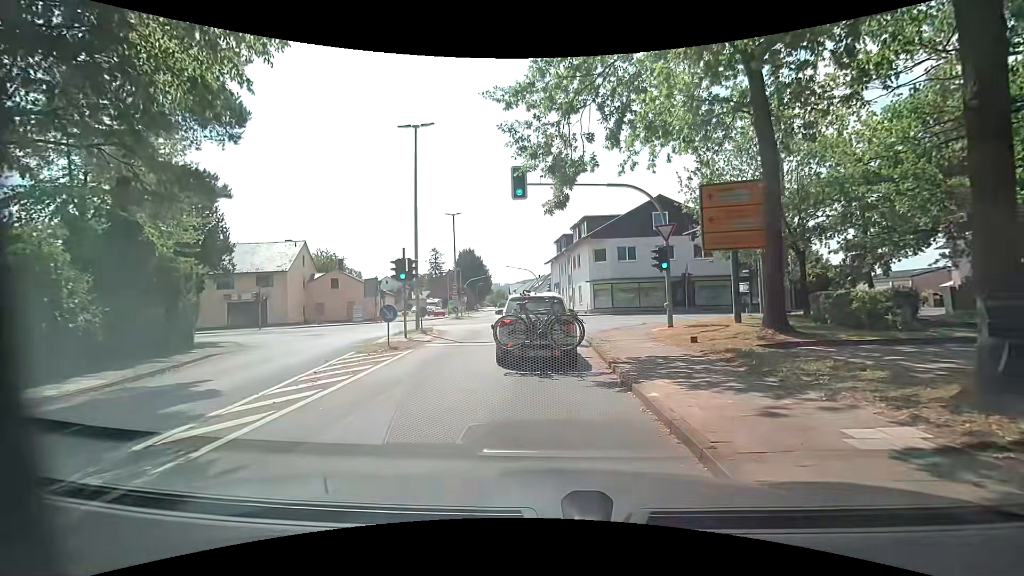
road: tertiary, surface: asphalt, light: Day
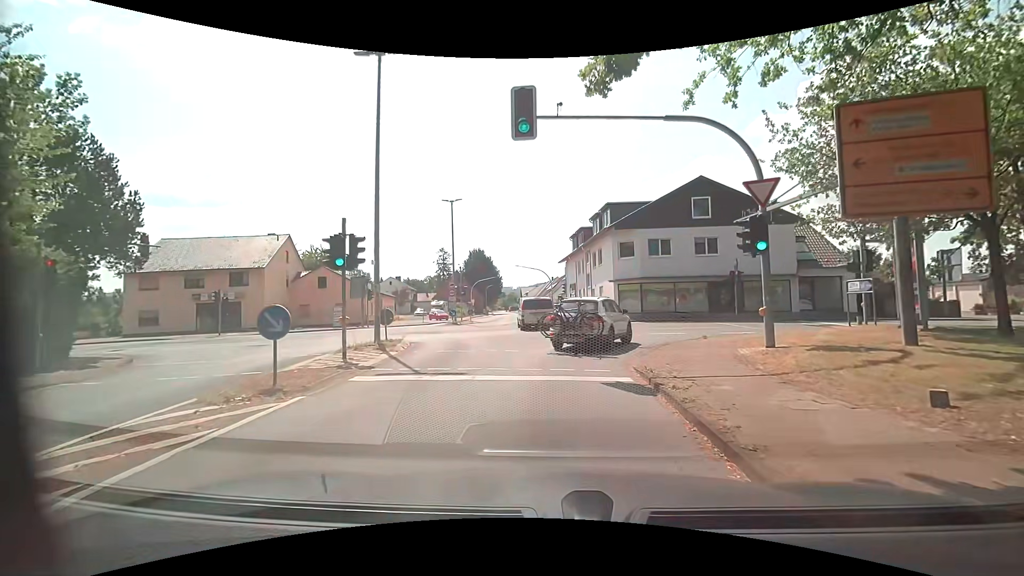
(-0.4, +8.0) m; -3°
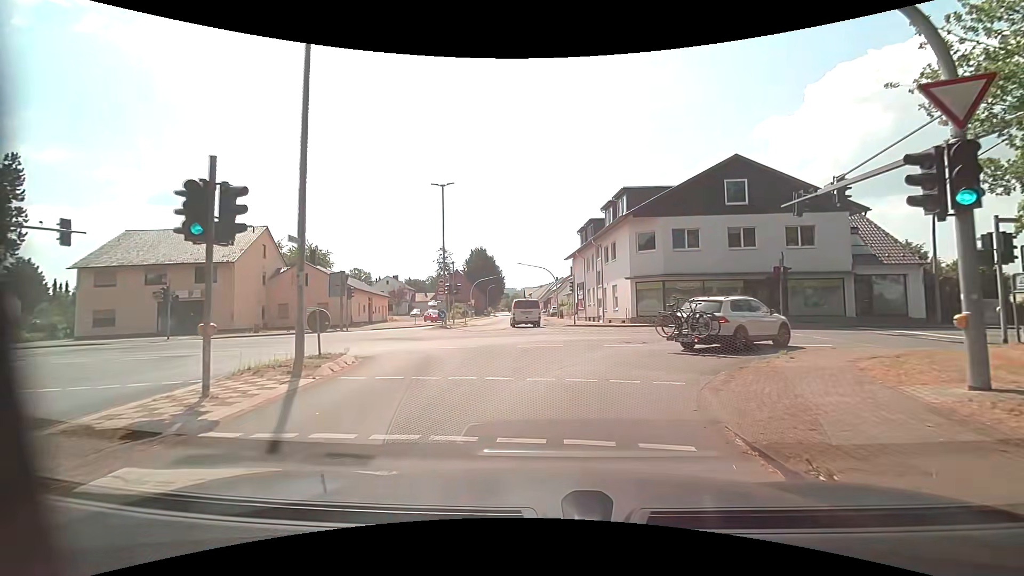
(-0.1, +5.8) m; -1°
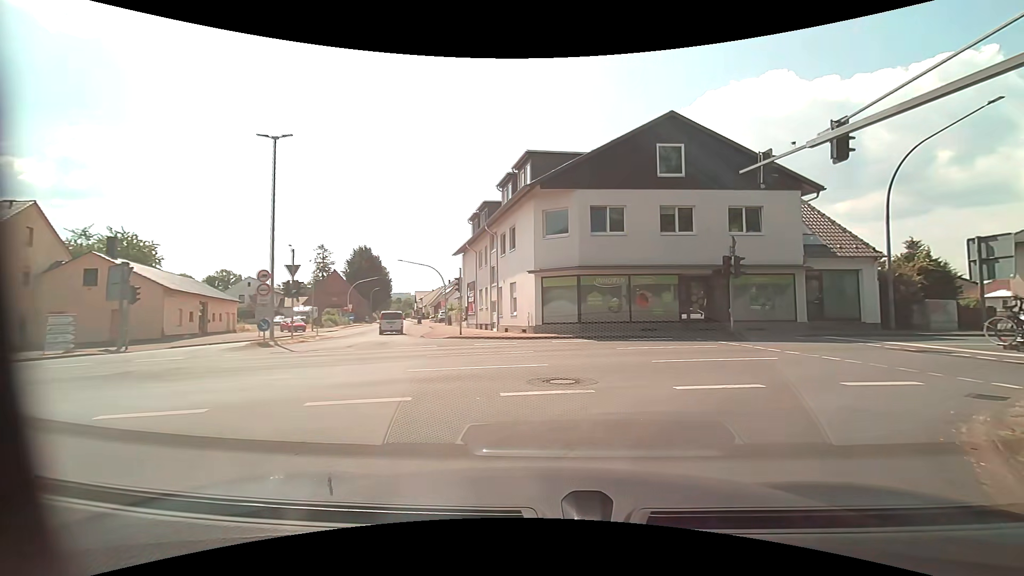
(+0.7, +9.6) m; +13°
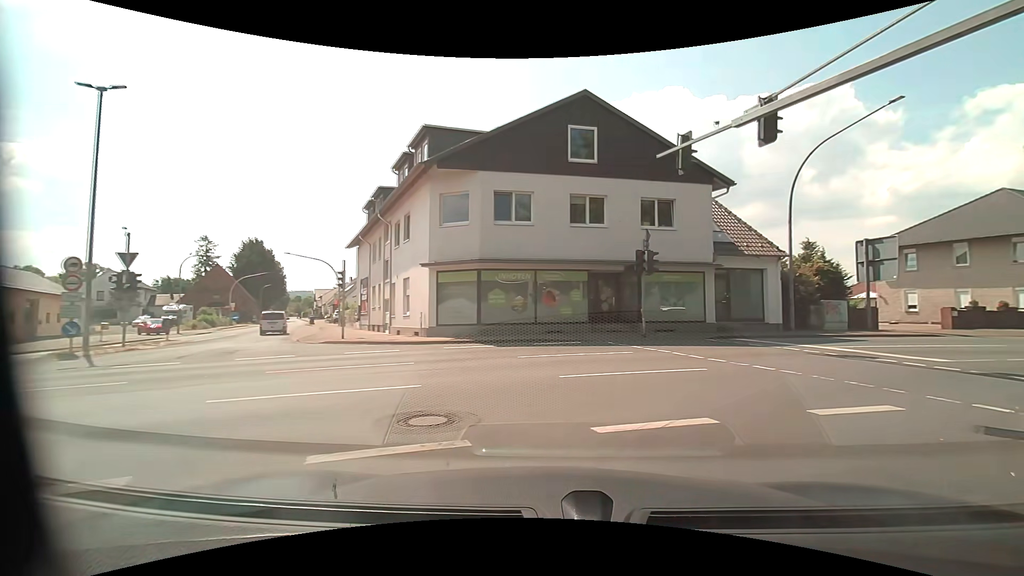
(+0.2, +3.2) m; +9°
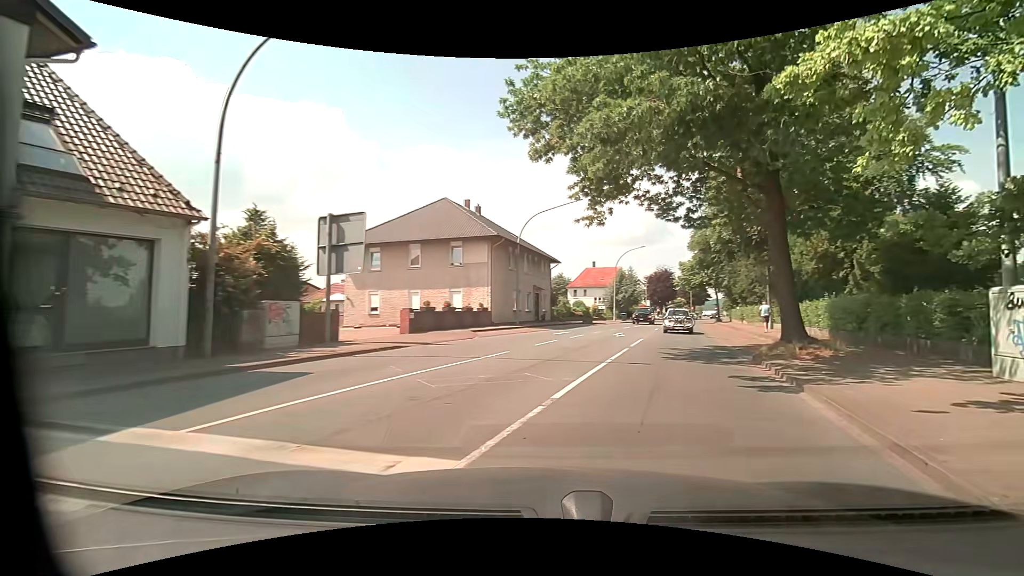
(+5.5, +10.9) m; +55°
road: primary
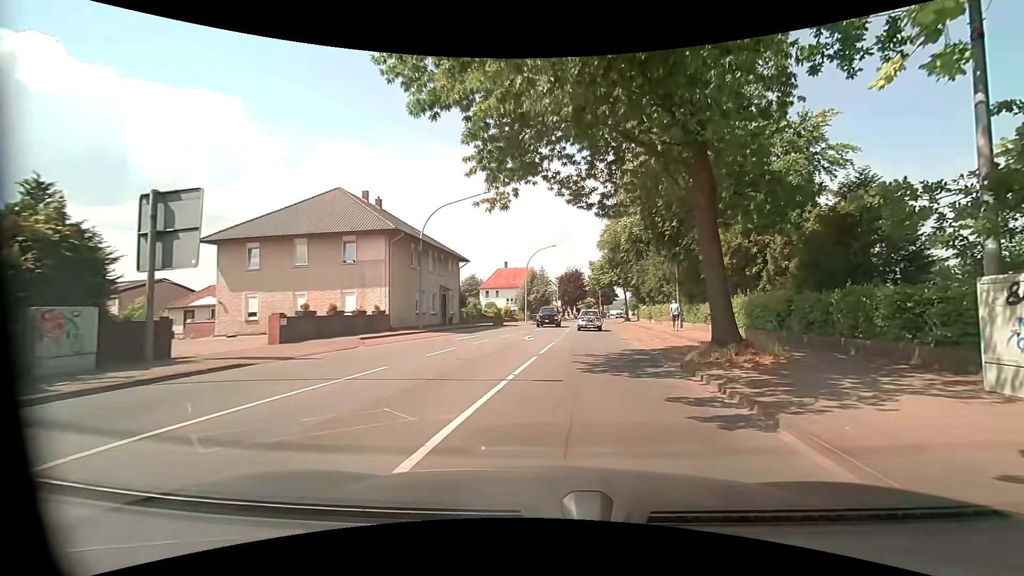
(+0.3, +3.3) m; +10°
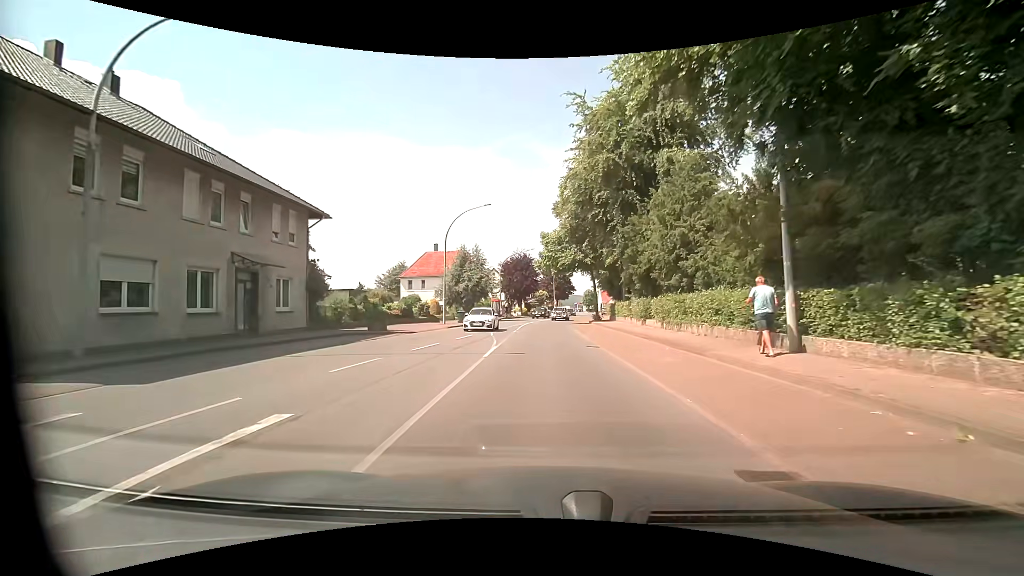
(+2.0, +23.2) m; +7°
